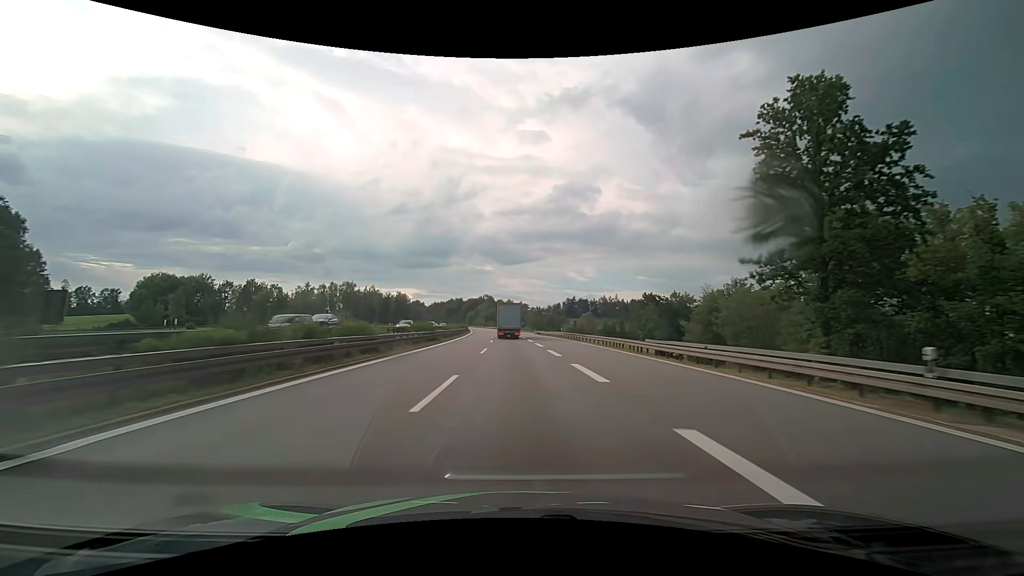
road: motorway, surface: asphalt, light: Day
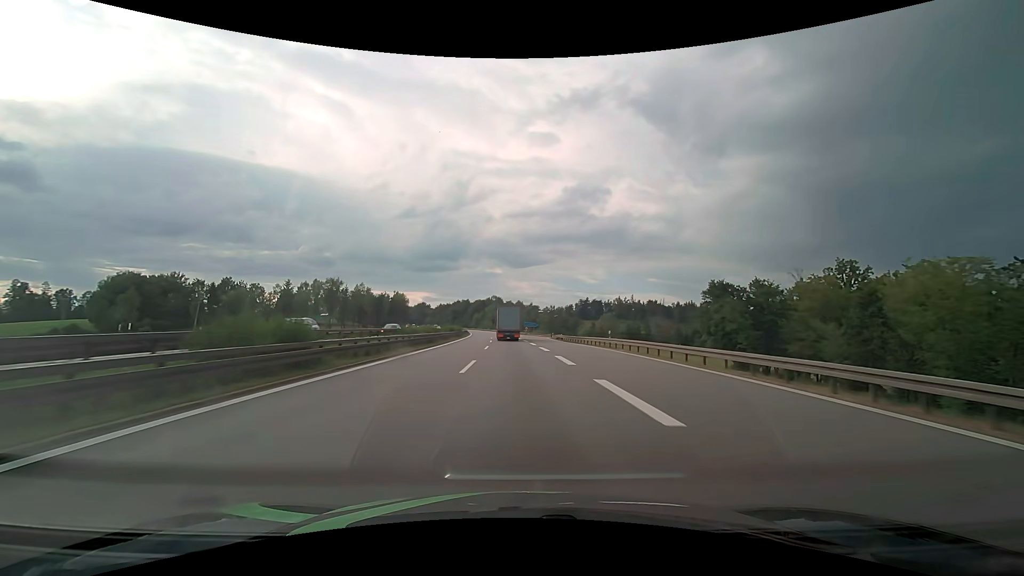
(-0.3, +29.2) m; -1°
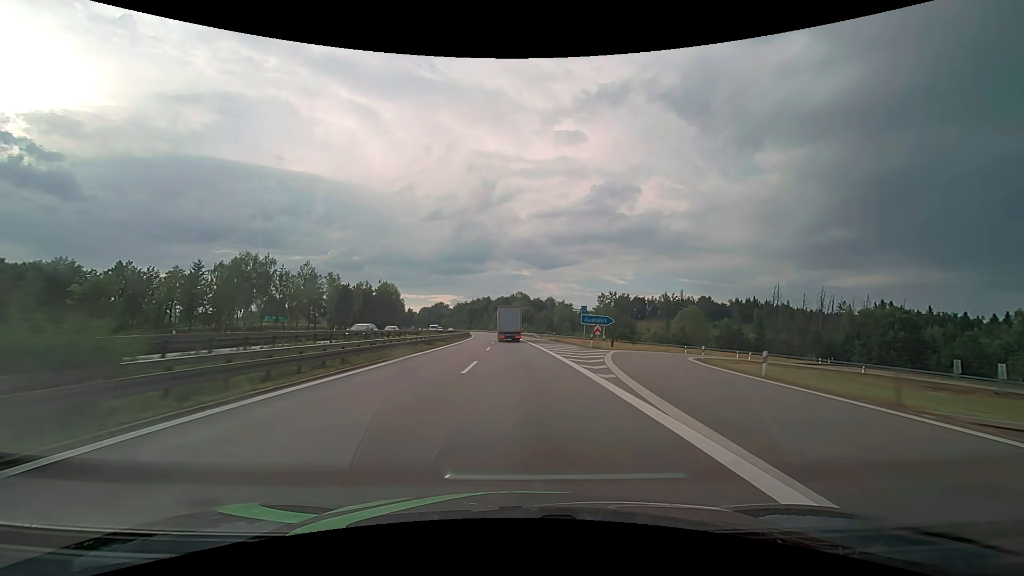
(-2.0, +72.5) m; -3°
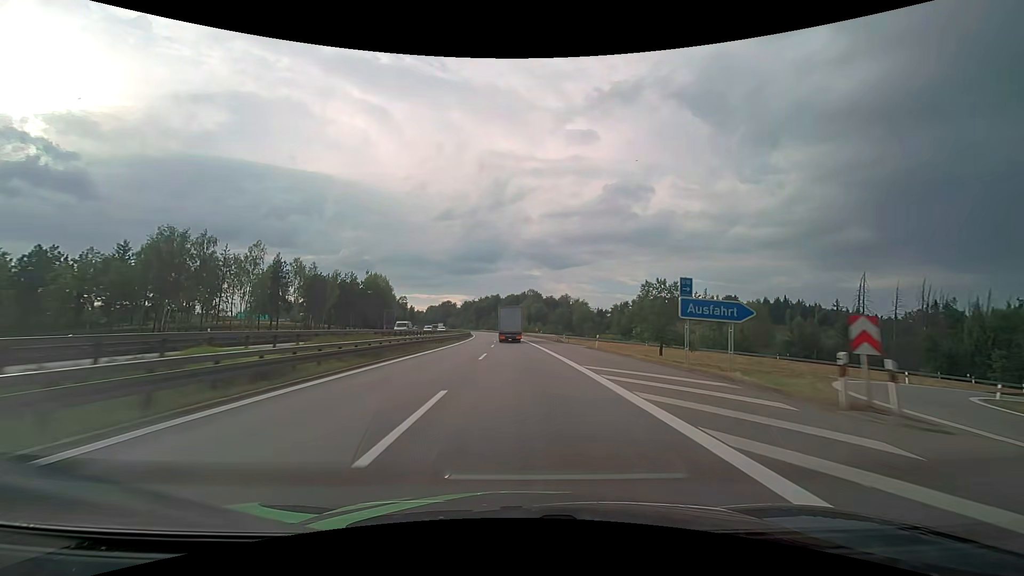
(-0.3, +28.9) m; -1°
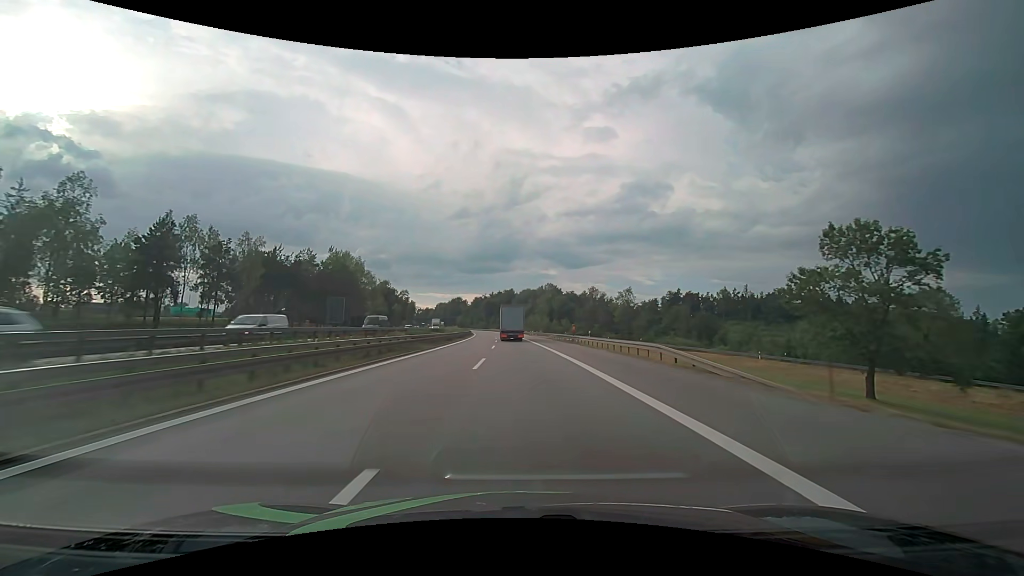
(-0.7, +43.2) m; -2°
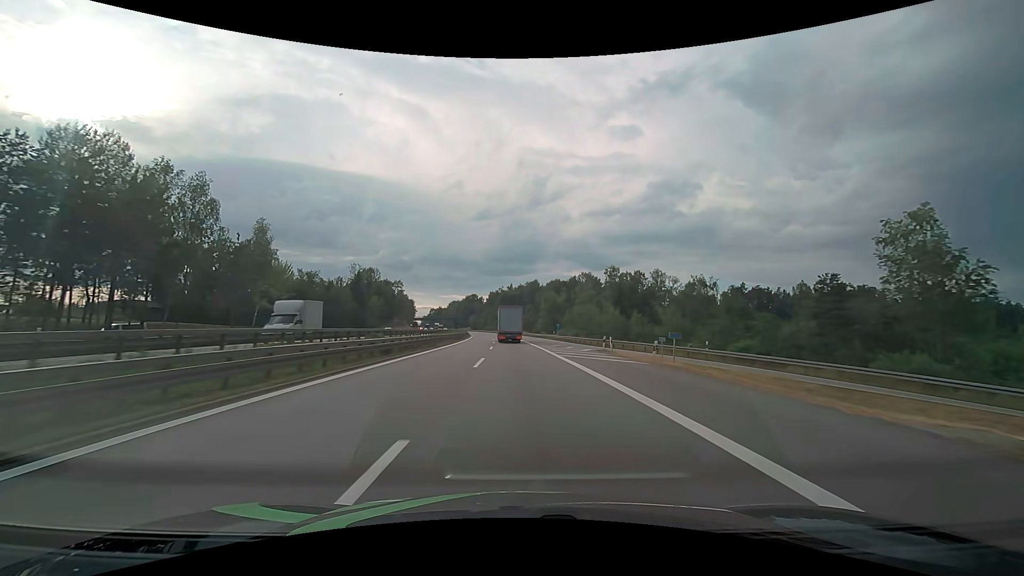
(-1.6, +71.7) m; -3°
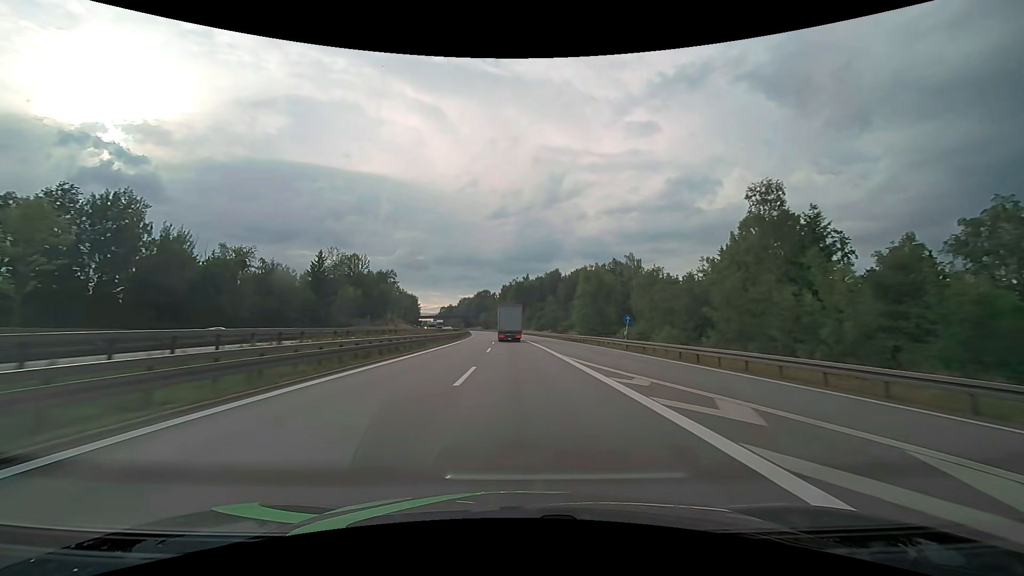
(-0.6, +42.8) m; -2°
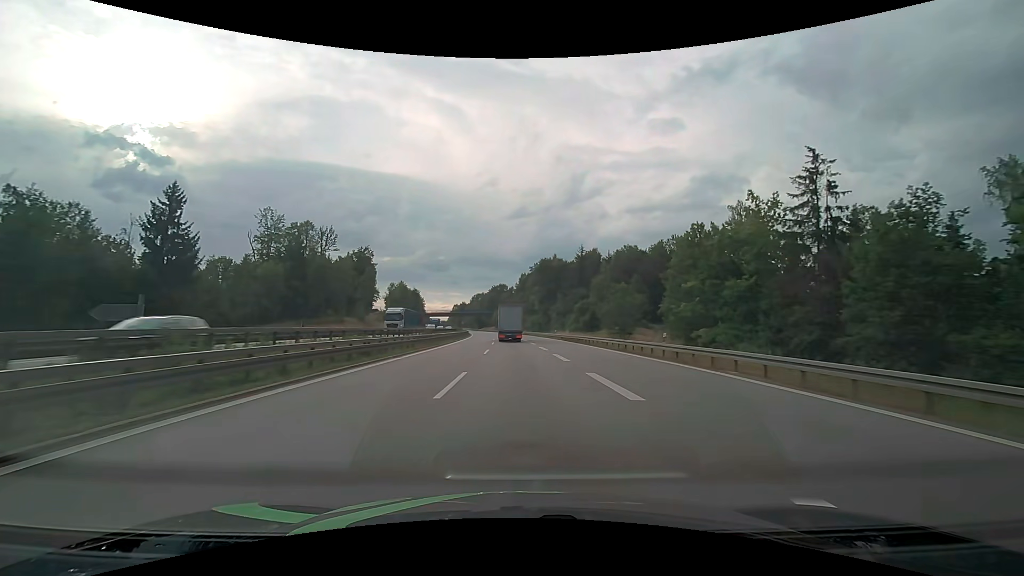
(-1.2, +56.9) m; -2°
(0, +10) (0, +20) (0, +30) (-1, +40) (-1, +50) (-1, +60) (-2, +70) (-2, +80) (-3, +90) (-4, +100) m
